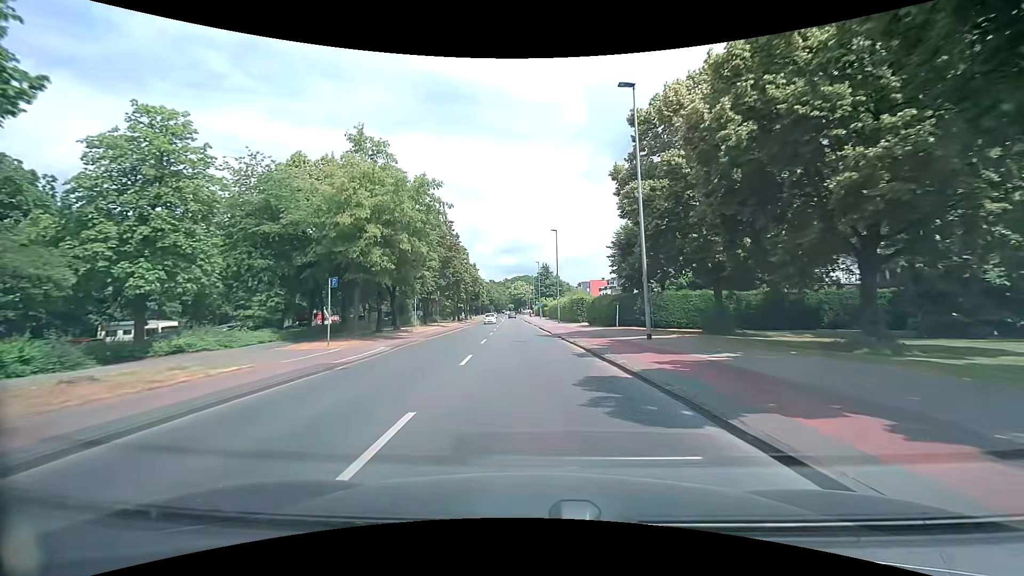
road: tertiary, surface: asphalt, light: Day
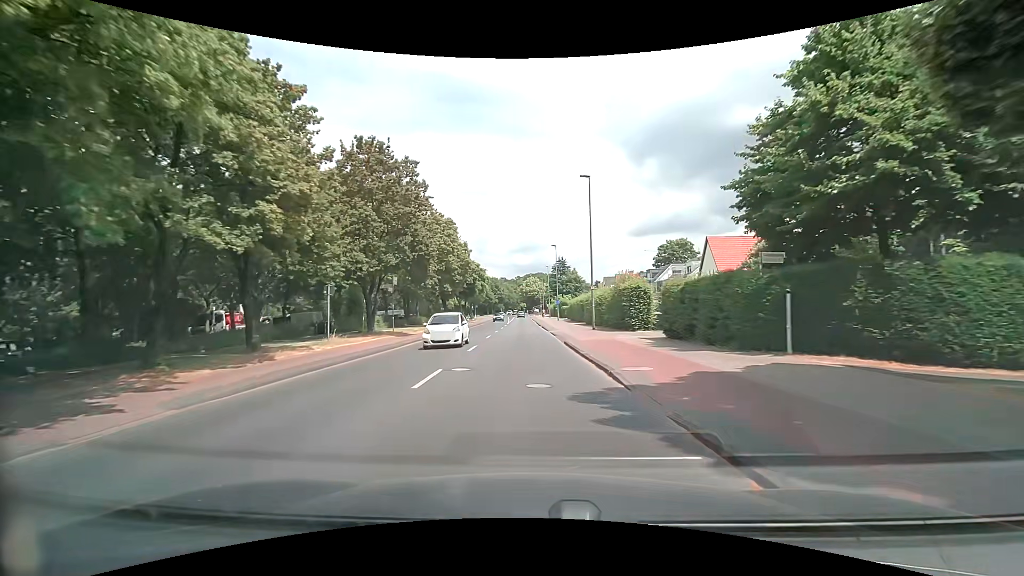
(-0.4, +21.9) m; -2°
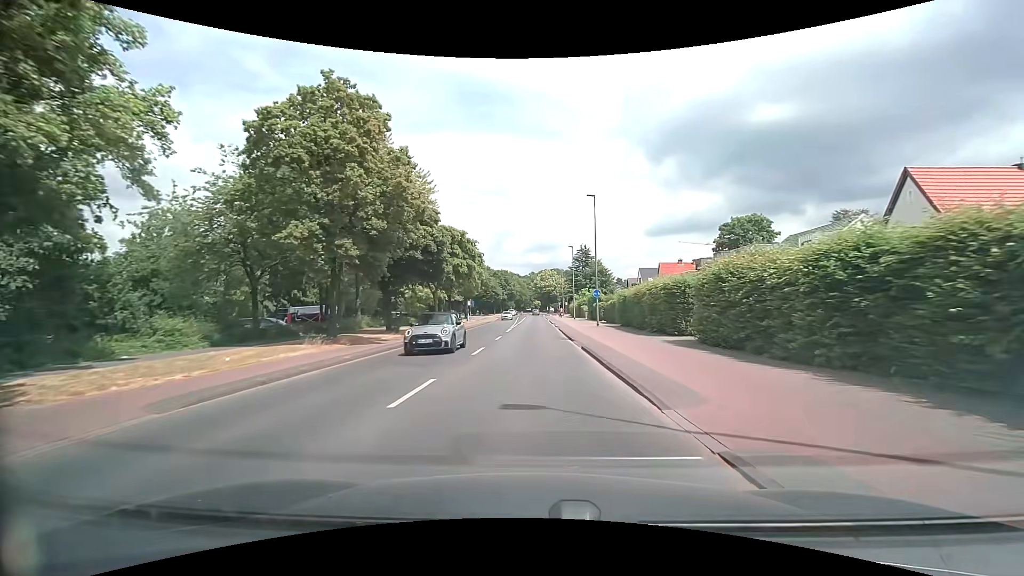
(-0.4, +29.0) m; -2°
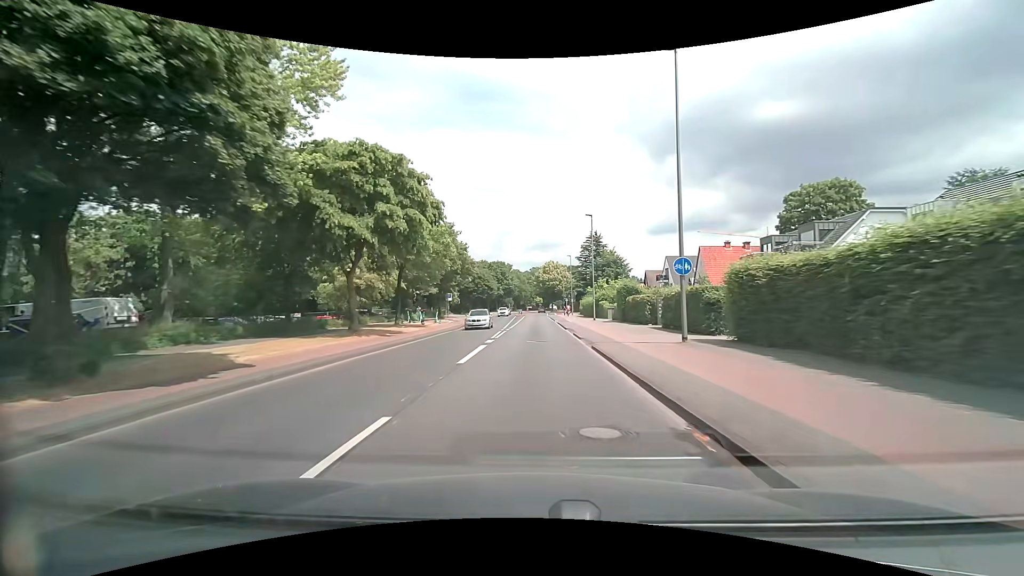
(0.0, +22.1) m; 0°
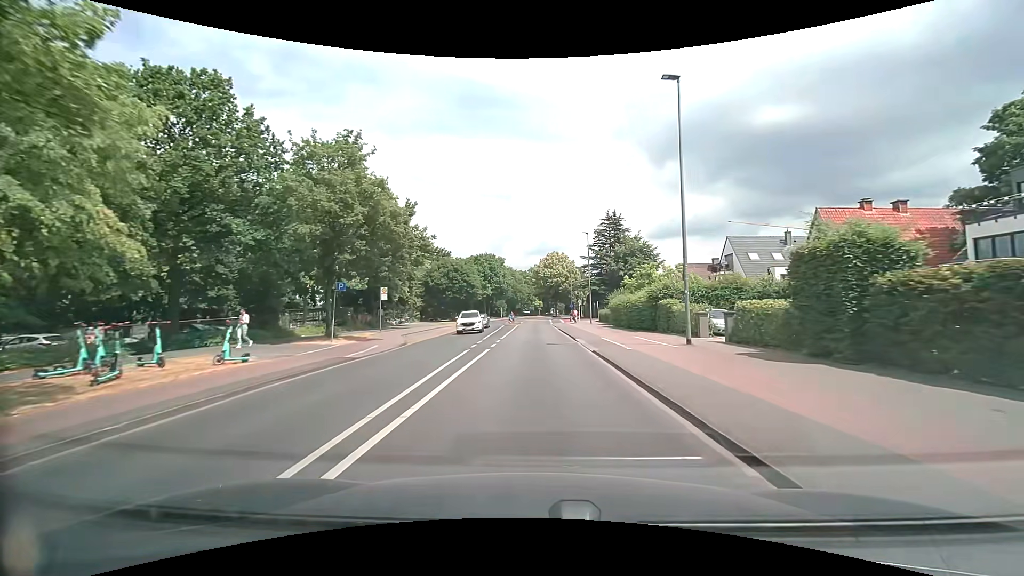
(-0.1, +30.0) m; 0°
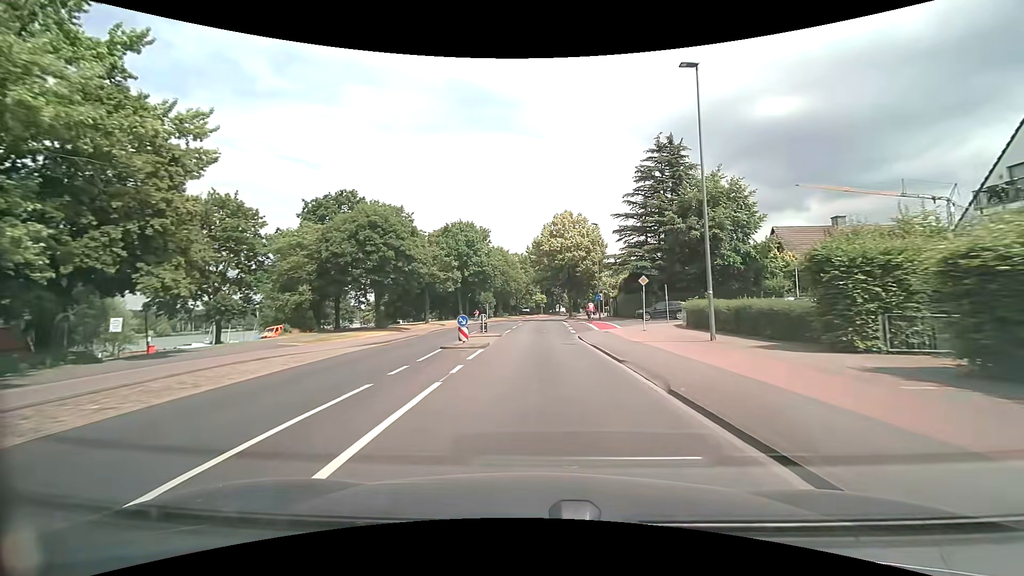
(+0.1, +37.8) m; 0°
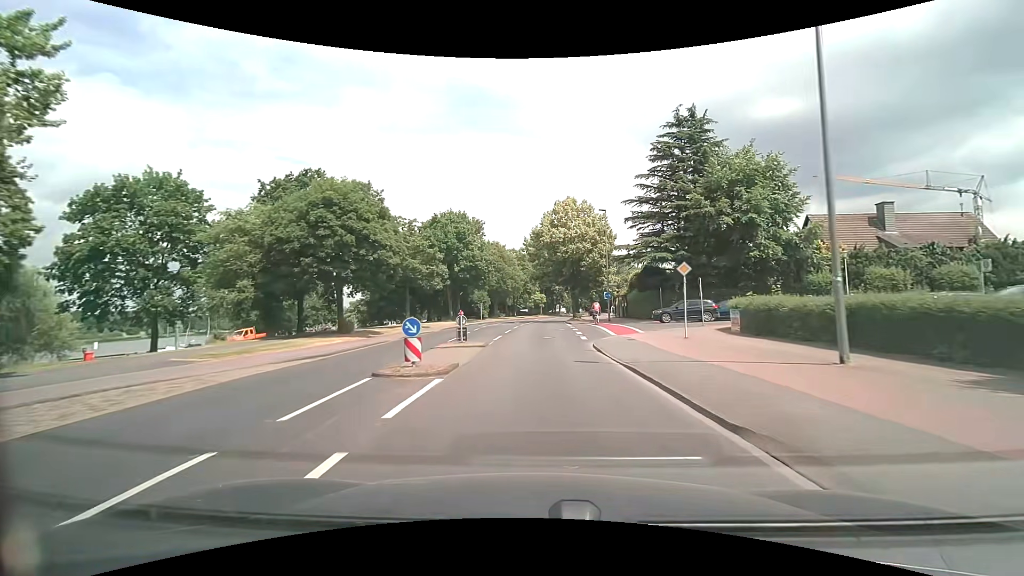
(0.0, +7.6) m; 0°
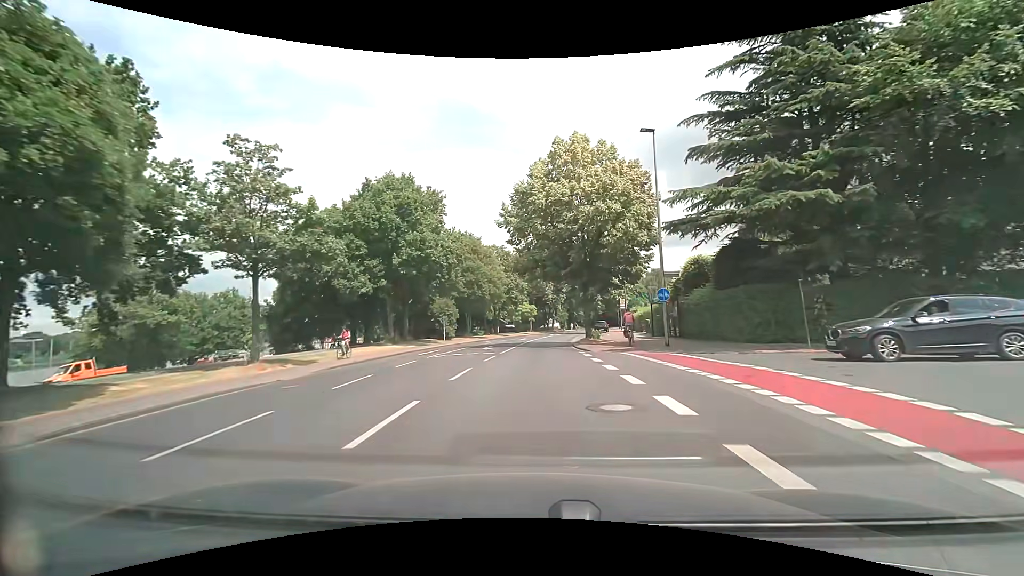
(+0.2, +22.8) m; +1°
(0, +10) (0, +20) (+1, +30) (+1, +40) (+2, +50) (+3, +60) (+5, +70) (+7, +80) (+9, +89) (+11, +99) m
